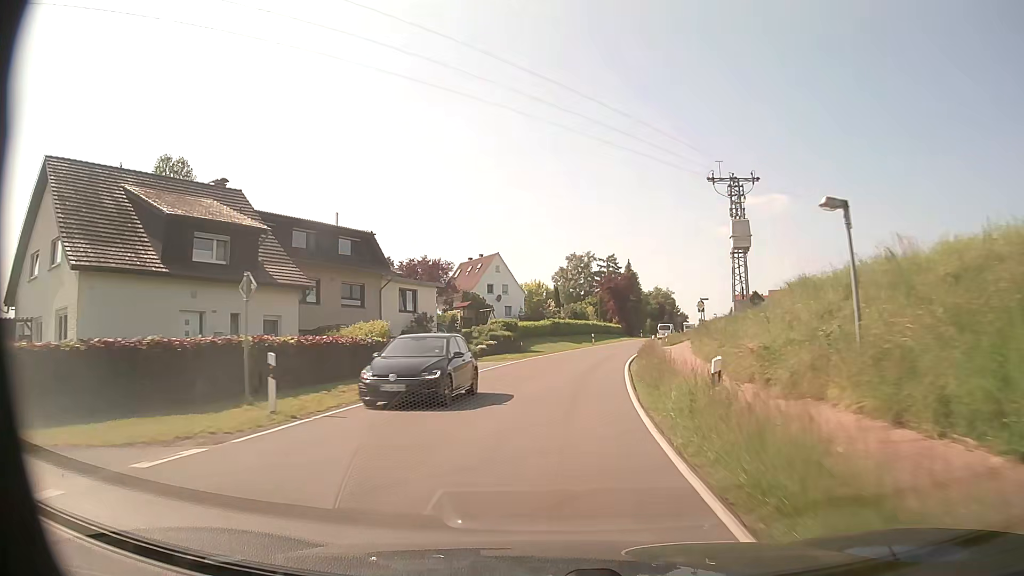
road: tertiary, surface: asphalt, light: Day
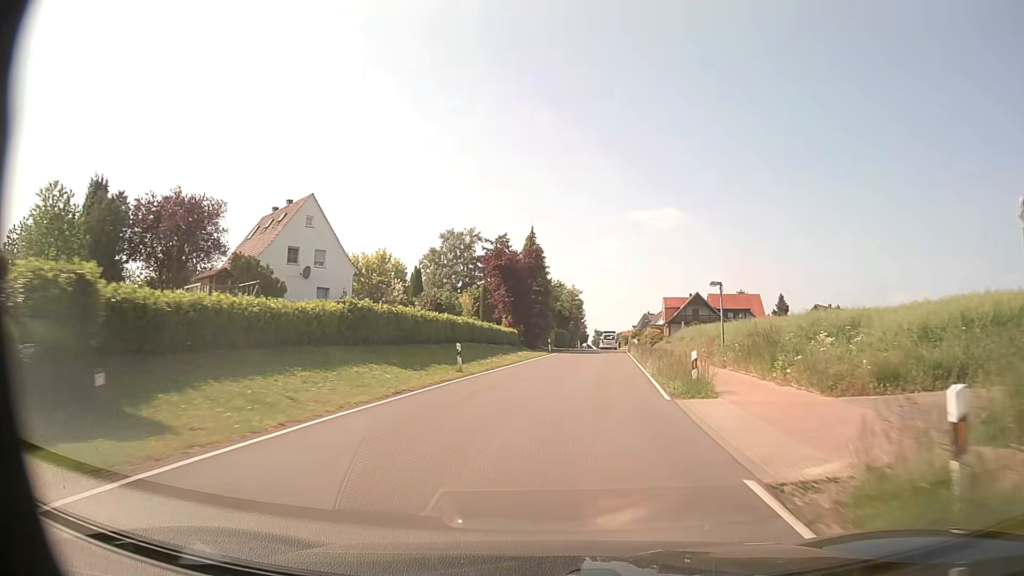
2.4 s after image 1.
(+2.9, +38.0) m; +10°
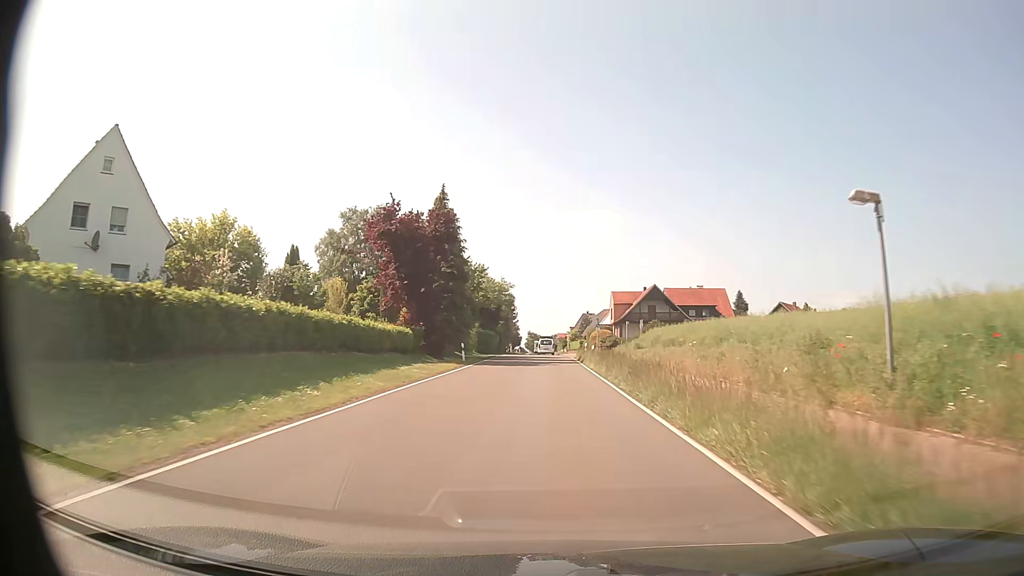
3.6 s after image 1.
(+1.1, +19.1) m; +6°
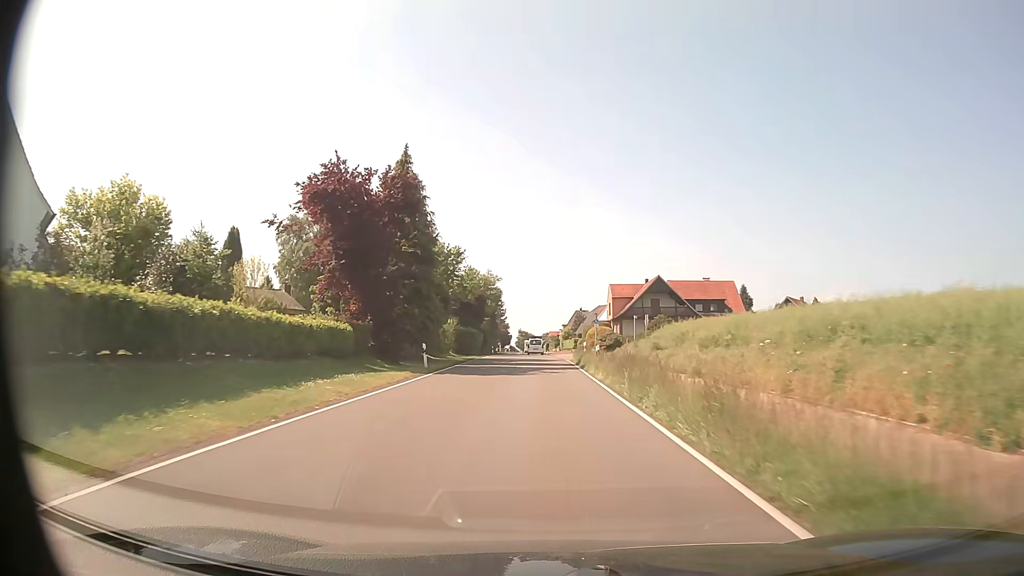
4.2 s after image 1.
(+0.1, +9.7) m; +1°
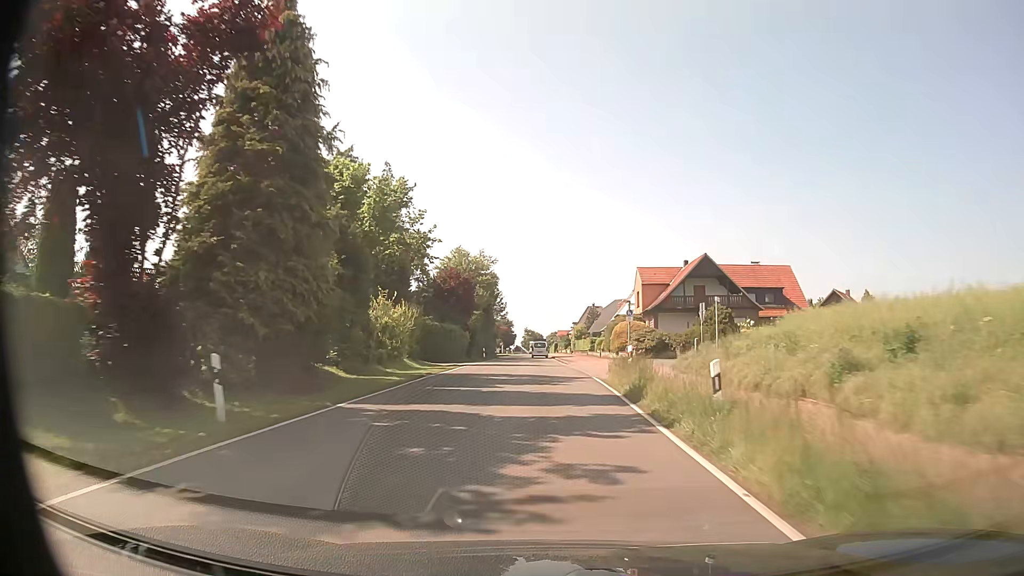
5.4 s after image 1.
(-0.2, +19.5) m; -1°
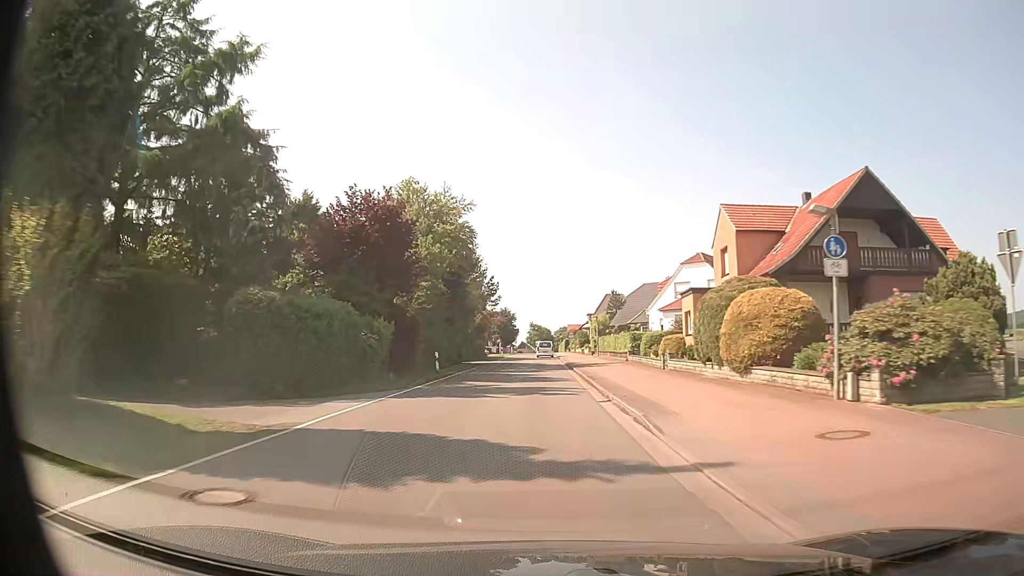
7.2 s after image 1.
(-0.2, +29.2) m; -1°
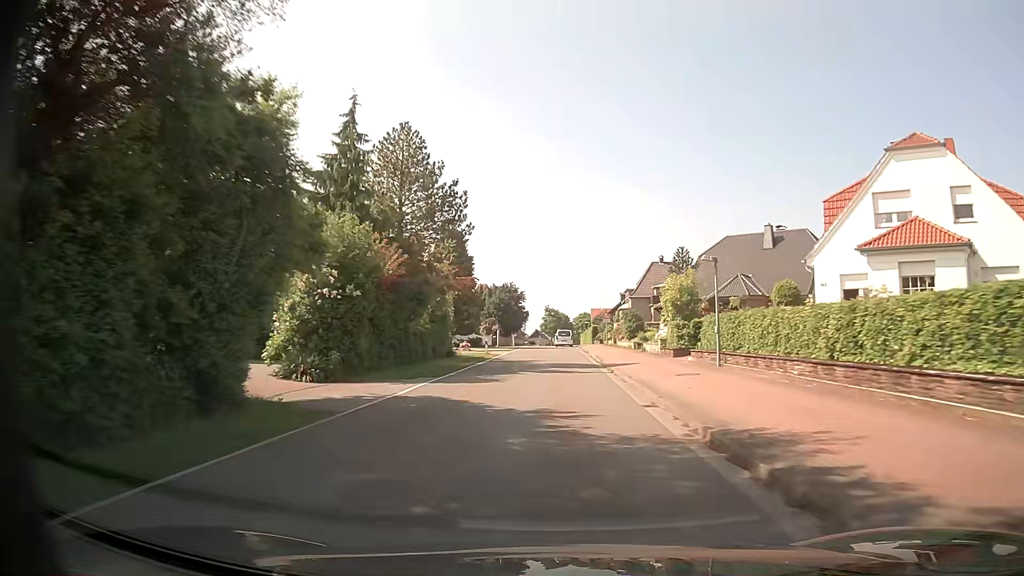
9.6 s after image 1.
(-0.4, +38.4) m; -1°
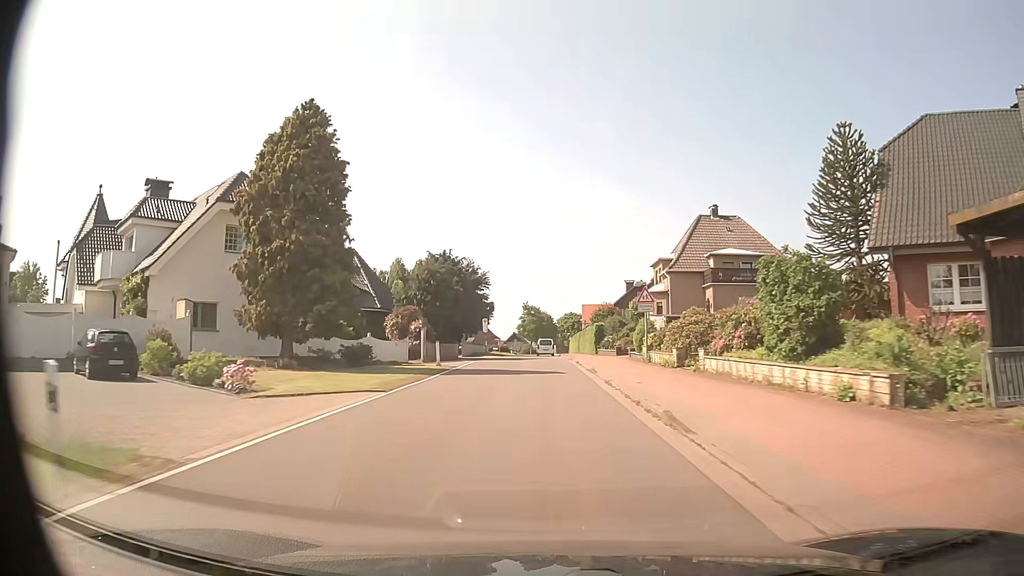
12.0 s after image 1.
(+0.7, +37.6) m; +2°
(0, +10) (0, +20) (0, +30) (0, +40) (0, +50) (-1, +60) (-1, +70) (-1, +80) (-1, +90) (-1, +100) m
